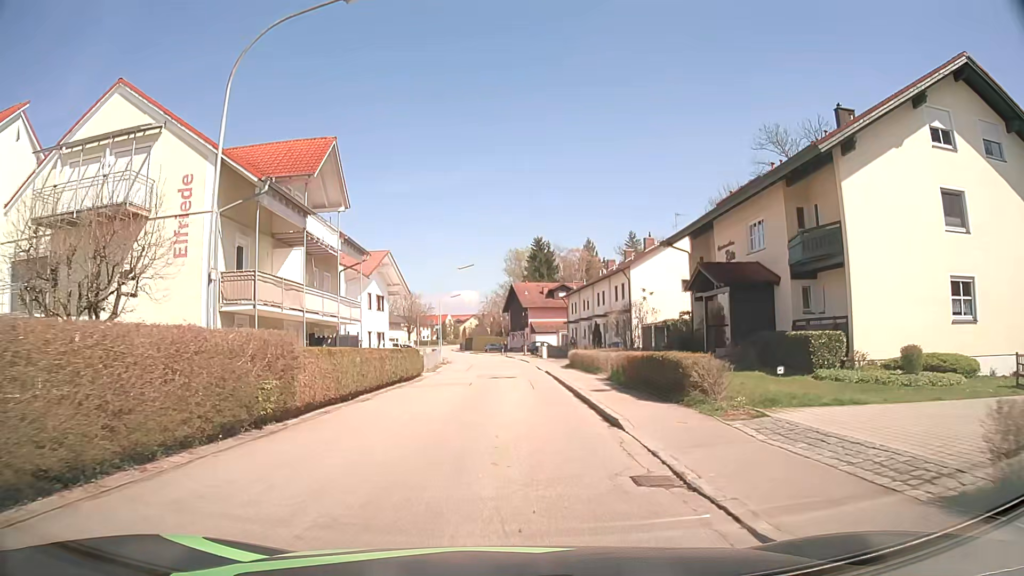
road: residential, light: Day
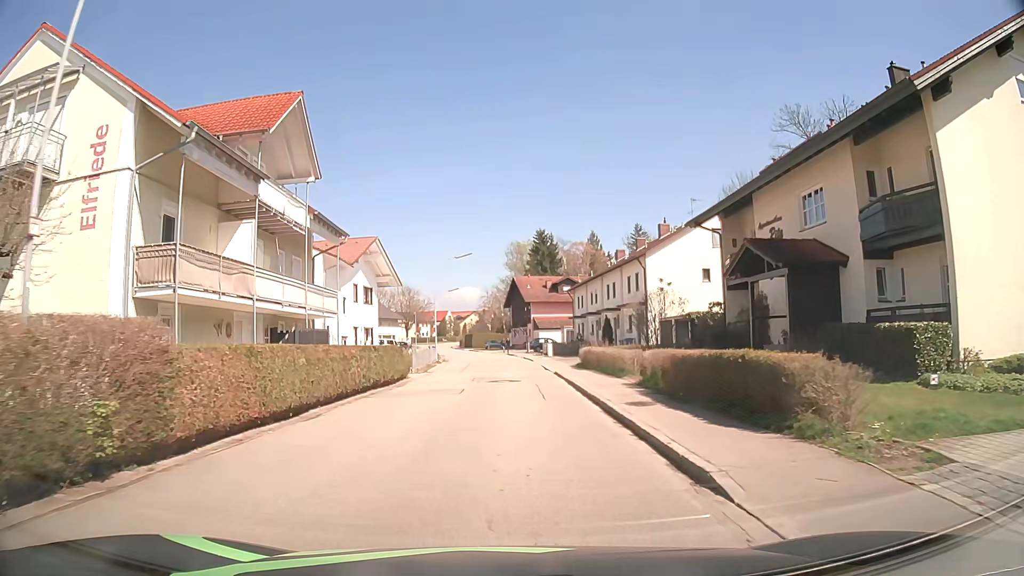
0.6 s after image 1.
(0.0, +5.0) m; 0°
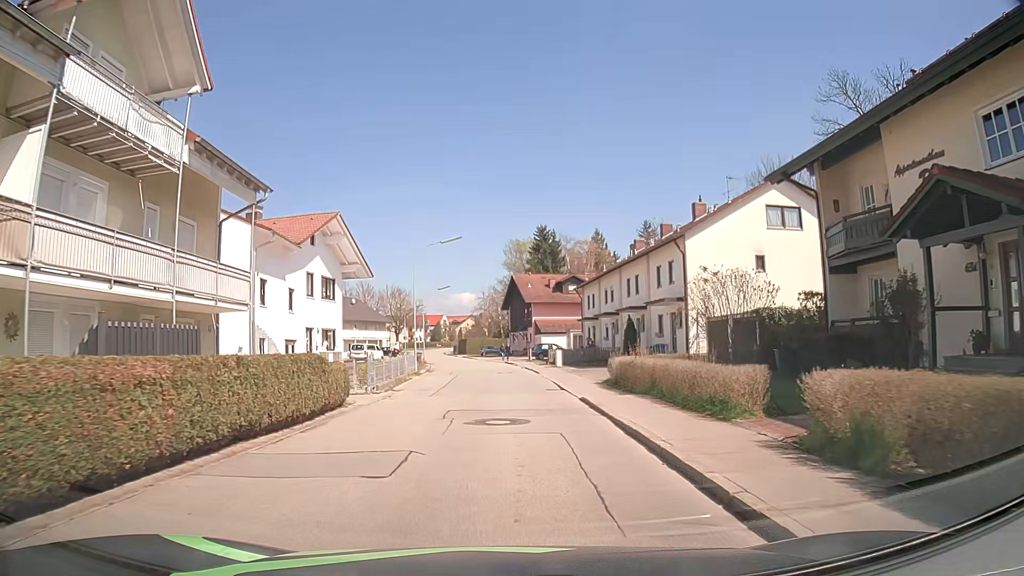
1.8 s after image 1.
(0.0, +10.0) m; +1°
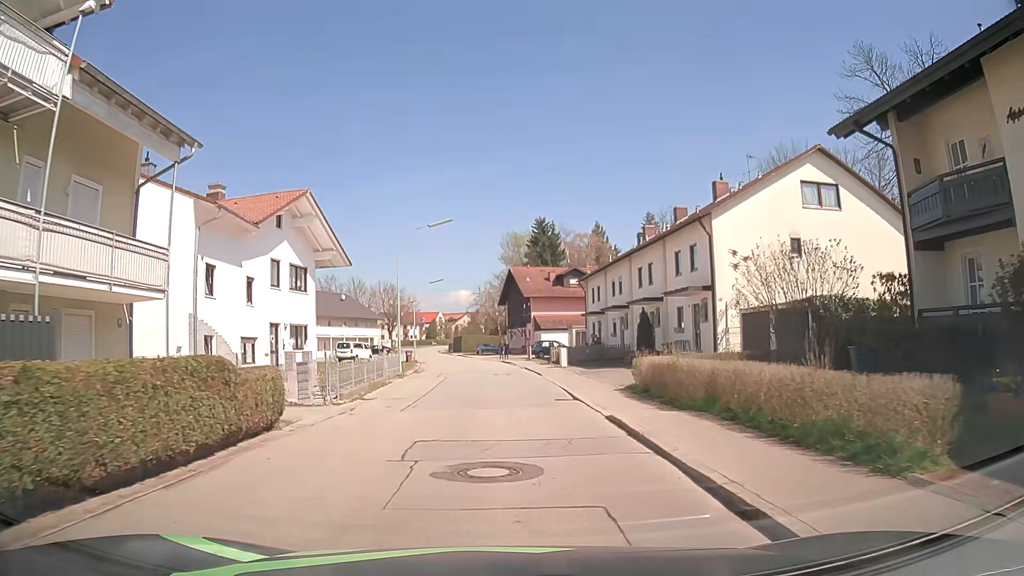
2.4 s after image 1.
(0.0, +4.9) m; +1°
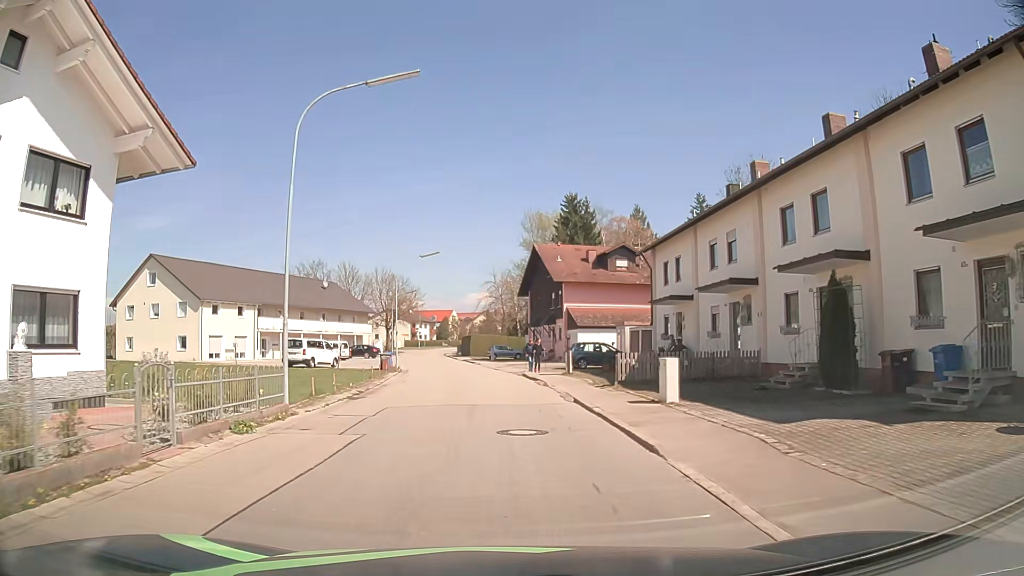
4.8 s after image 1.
(-0.3, +19.8) m; -3°
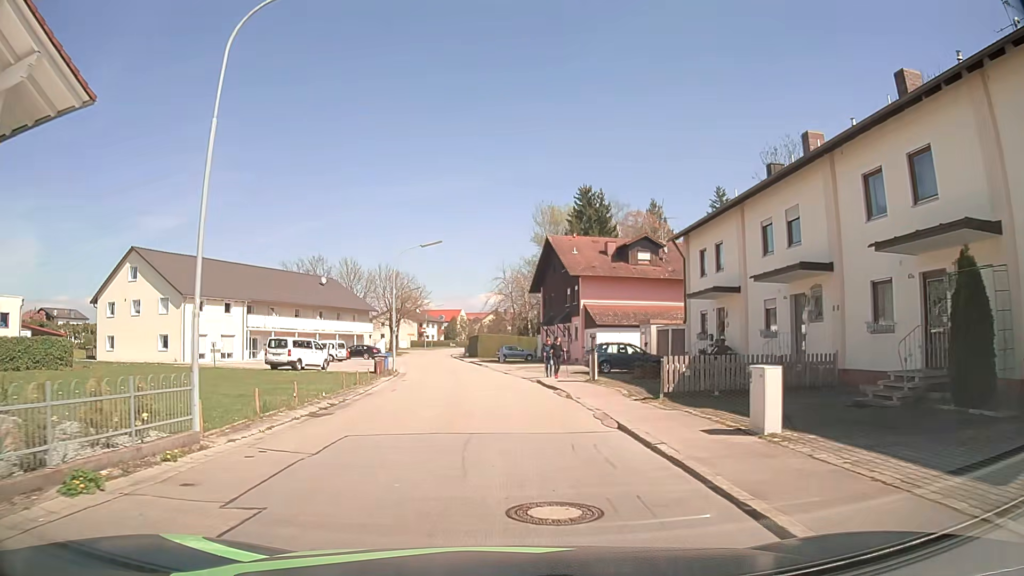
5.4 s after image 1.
(0.0, +5.0) m; -1°
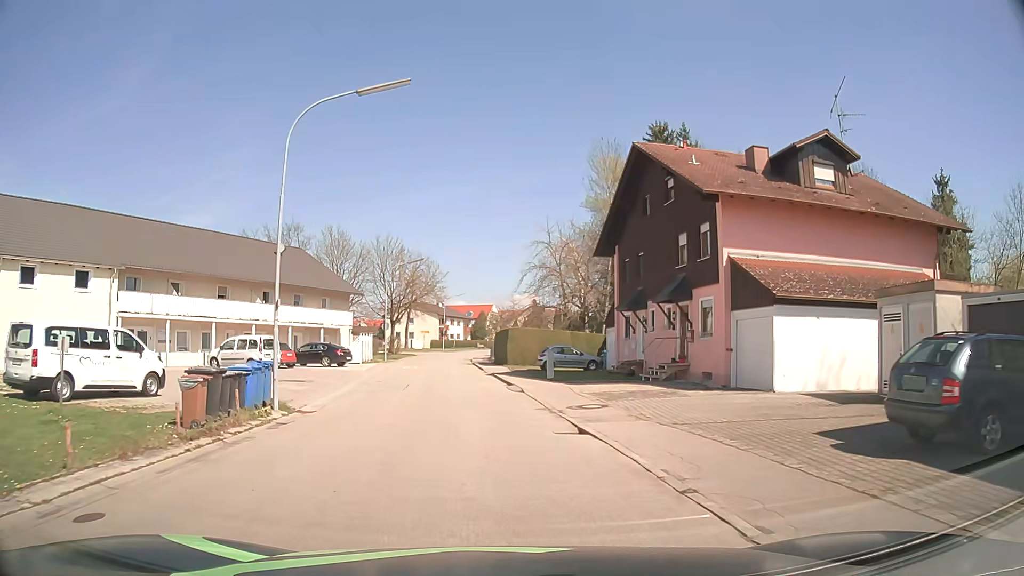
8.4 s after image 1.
(-0.4, +25.0) m; -2°
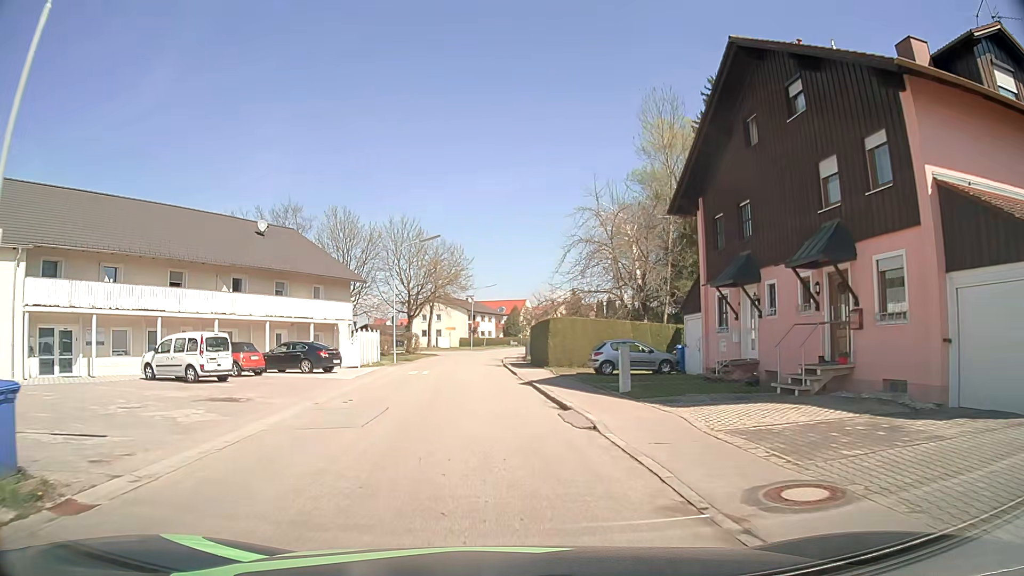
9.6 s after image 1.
(-0.2, +10.3) m; -3°
(0, +10) (-1, +20) (-1, +30) (-2, +40) (-2, +50) (-2, +60) (-1, +70) (0, +80) (+2, +90) (+4, +99) m
